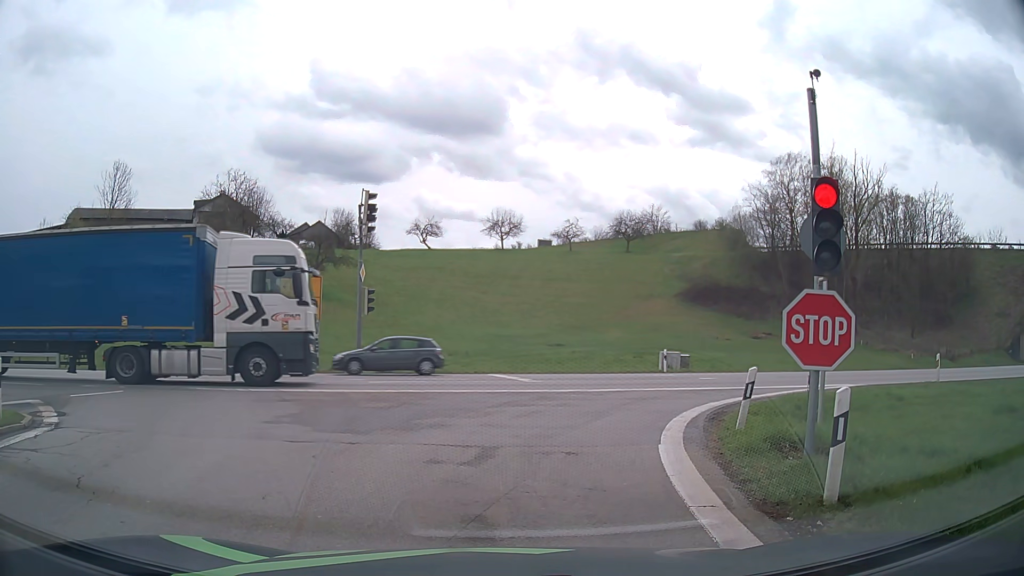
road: motorway_link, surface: asphalt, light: Day
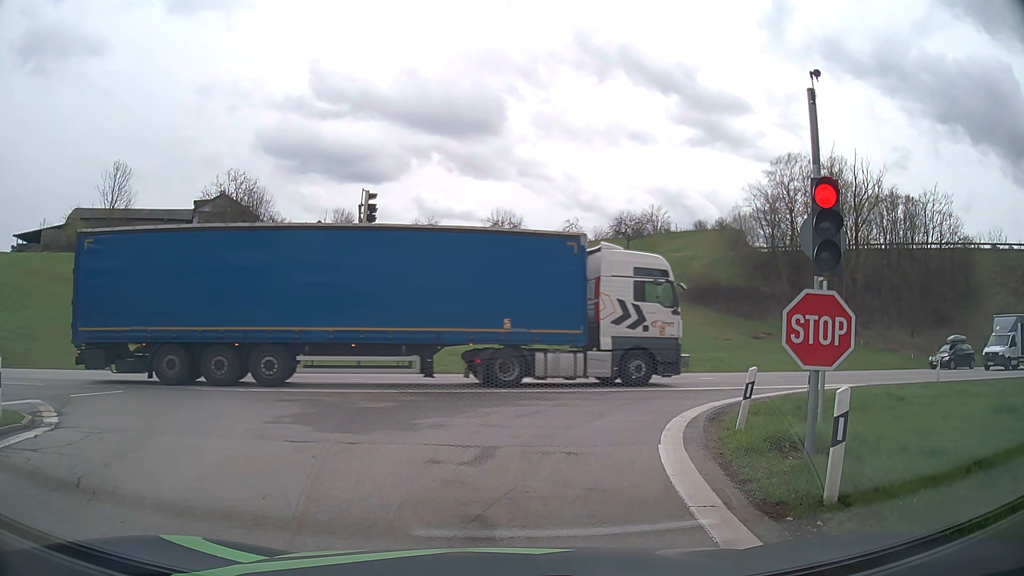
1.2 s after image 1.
(0.0, 0.0) m; 0°
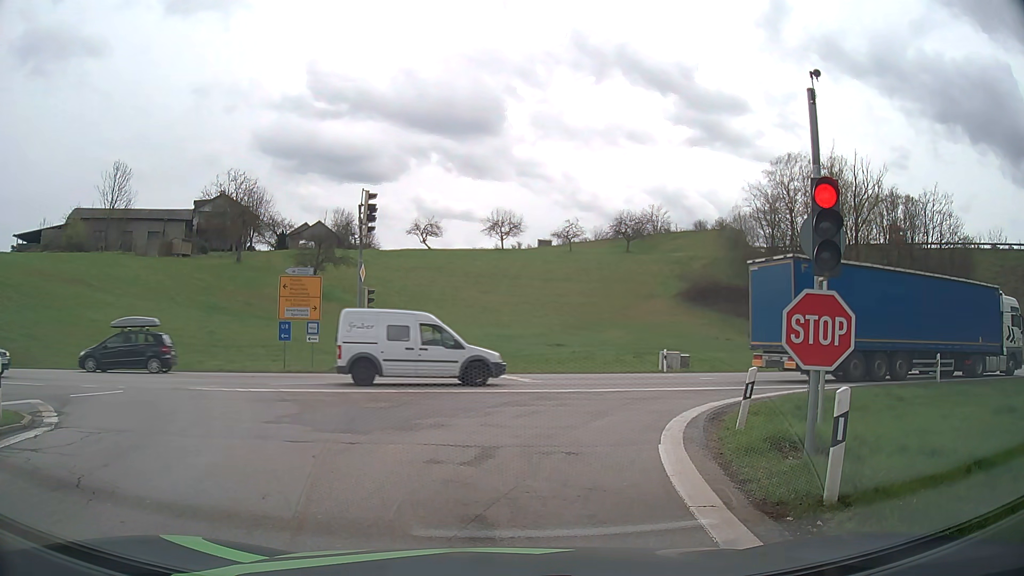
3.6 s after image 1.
(0.0, 0.0) m; 0°
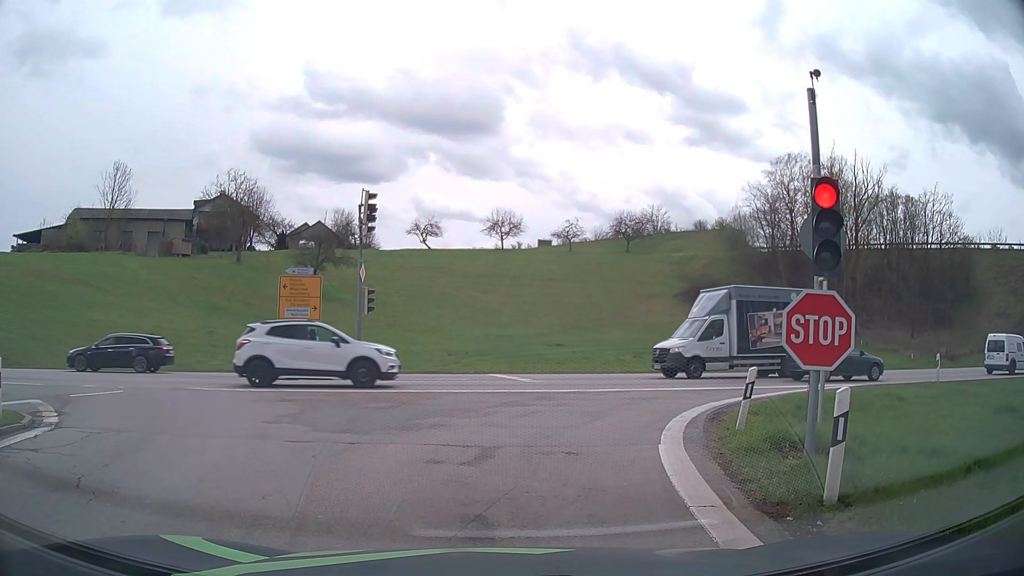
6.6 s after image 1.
(0.0, 0.0) m; 0°
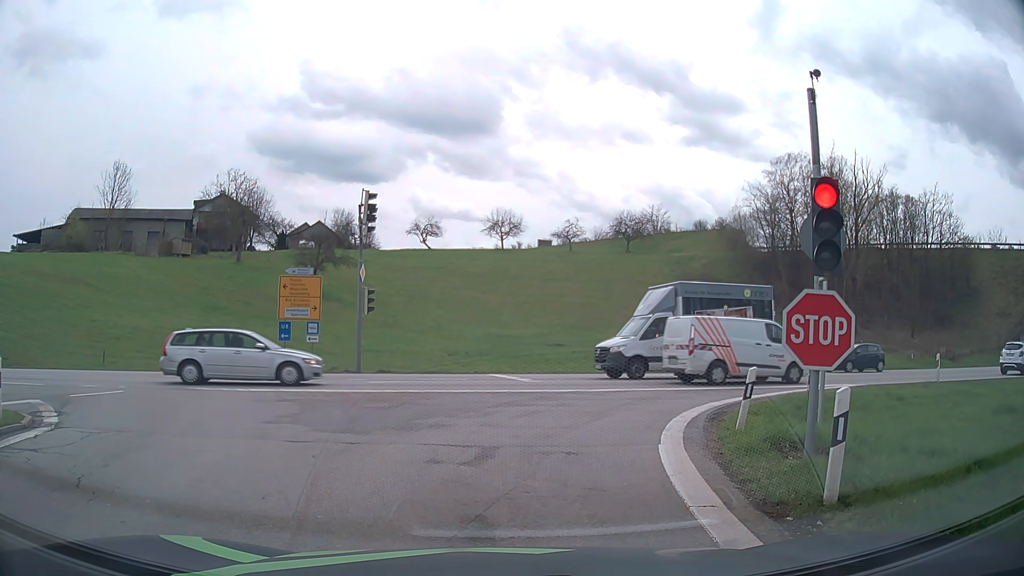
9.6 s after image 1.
(0.0, 0.0) m; 0°
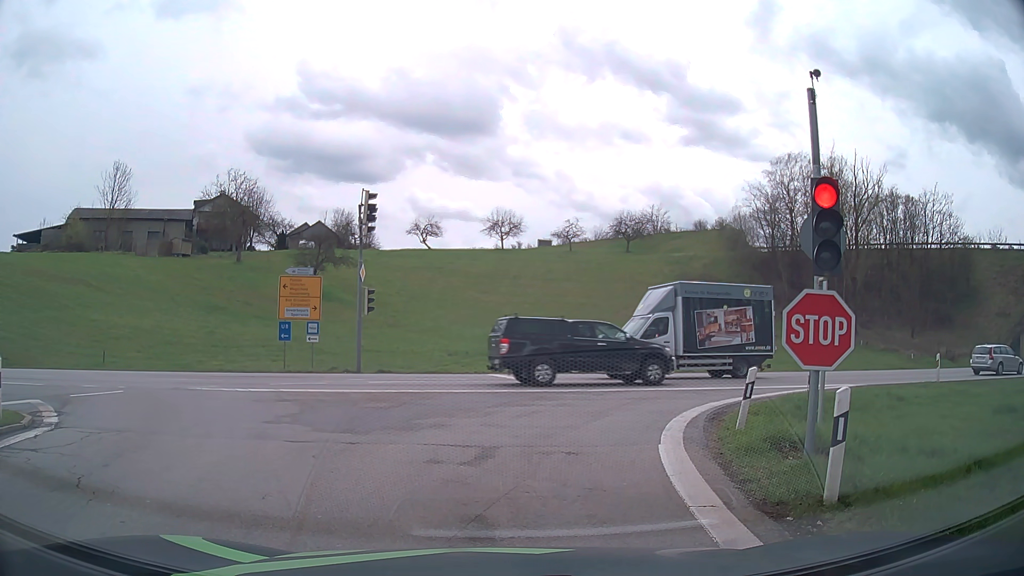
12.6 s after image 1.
(0.0, 0.0) m; 0°
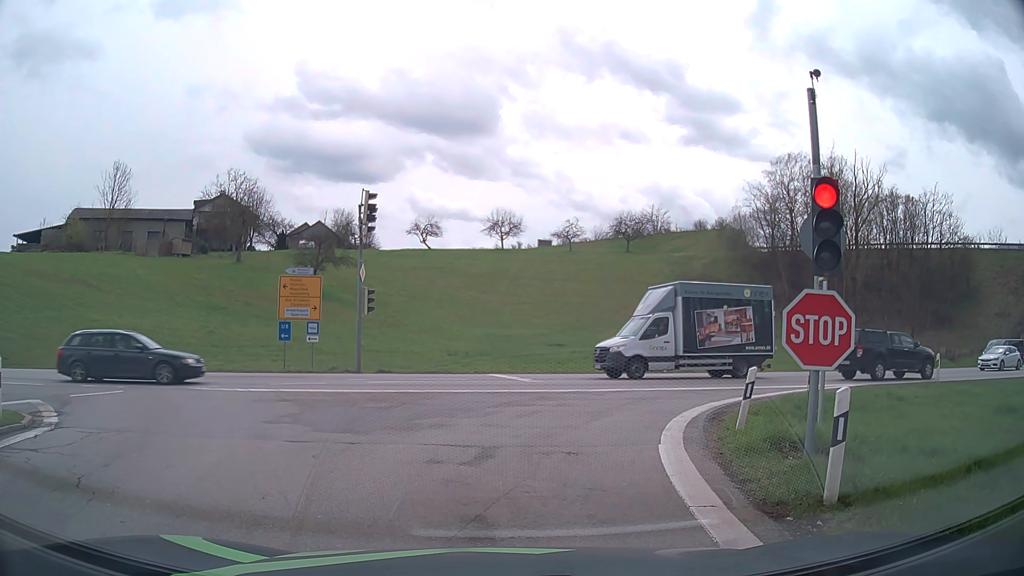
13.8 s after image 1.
(0.0, 0.0) m; 0°
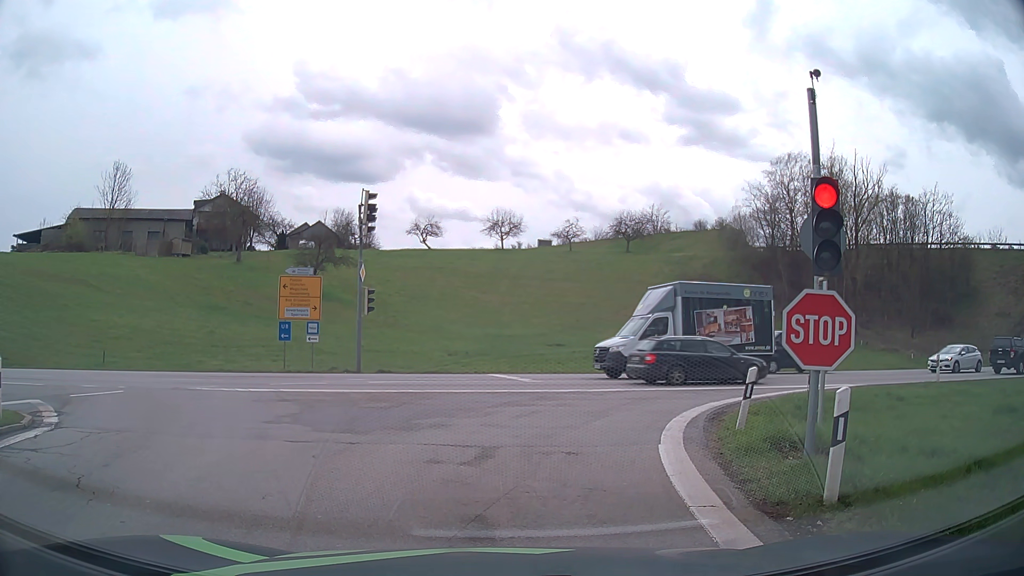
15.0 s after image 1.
(0.0, 0.0) m; 0°
(0, +10) (+5, +19) (+13, +25) (+22, +28) (+32, +31) (+42, +33) (+51, +36) (+61, +39) (+70, +42) (+80, +45) m
